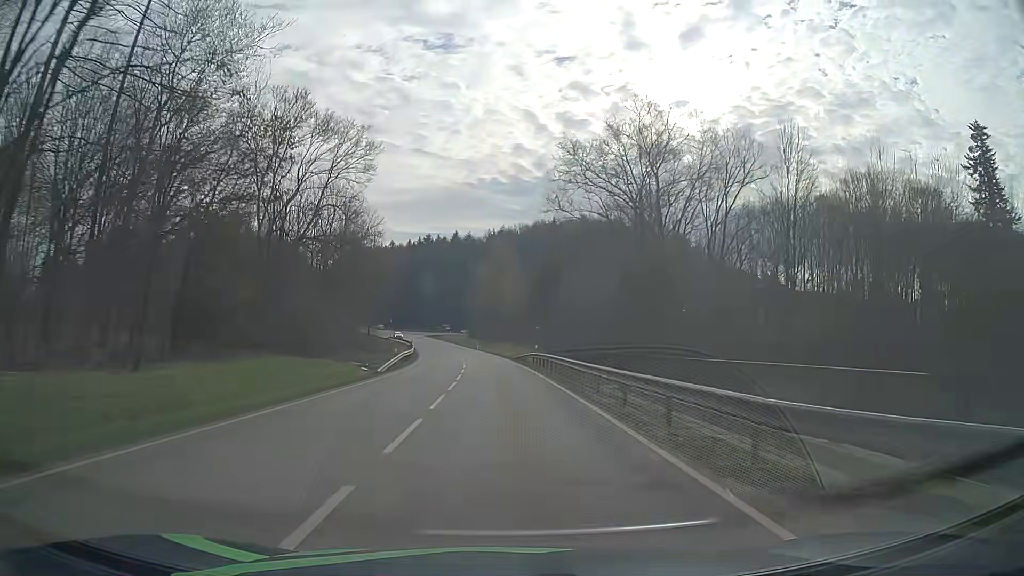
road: secondary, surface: asphalt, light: Day
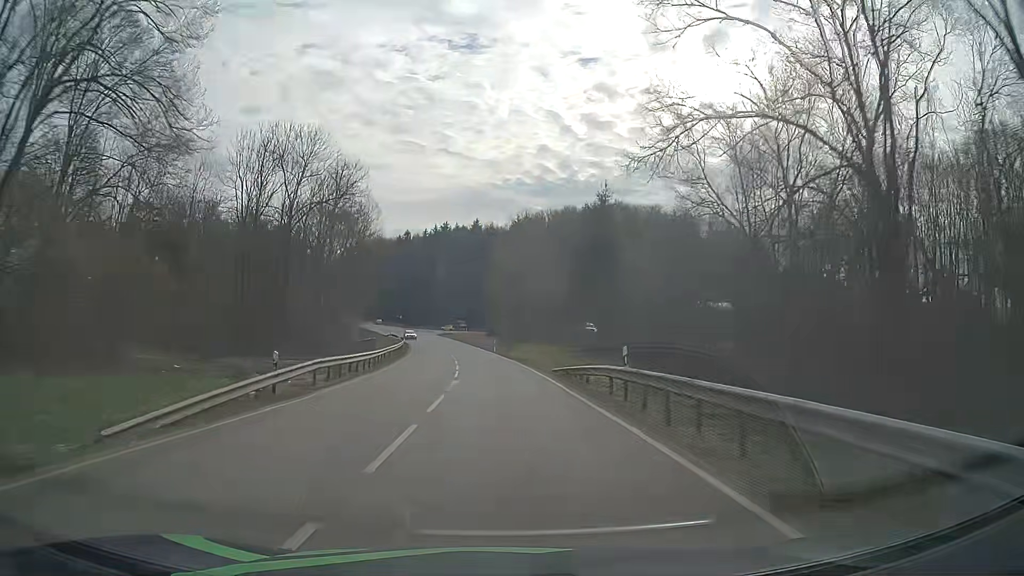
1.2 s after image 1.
(-0.4, +25.5) m; -2°
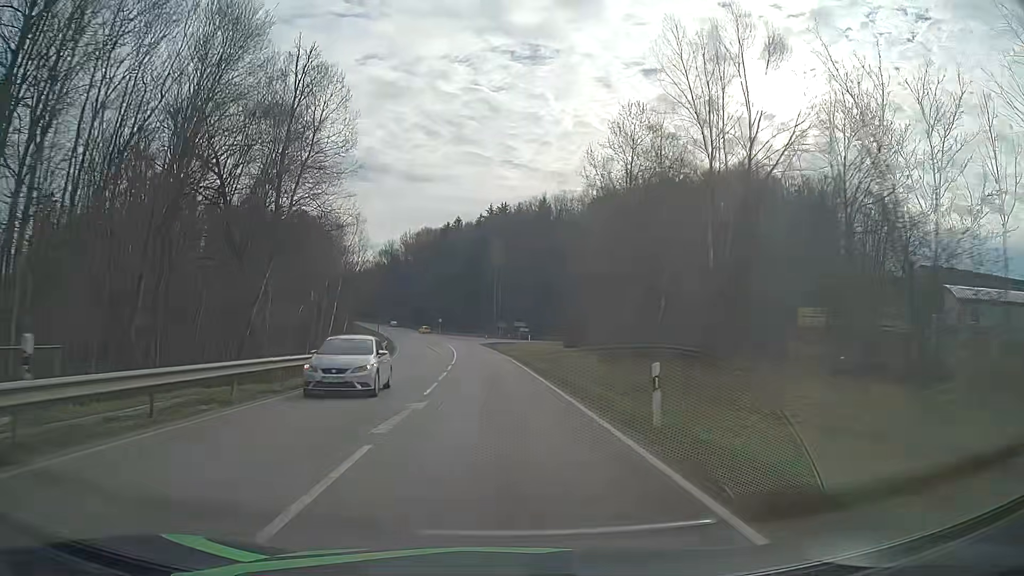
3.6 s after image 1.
(-2.4, +50.7) m; -6°
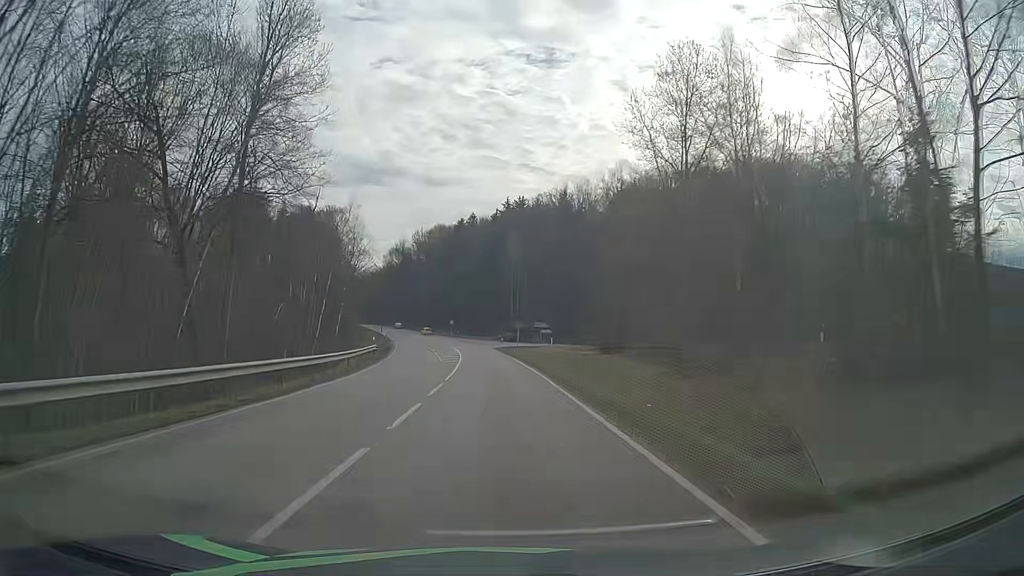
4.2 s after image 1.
(-0.2, +12.4) m; -2°
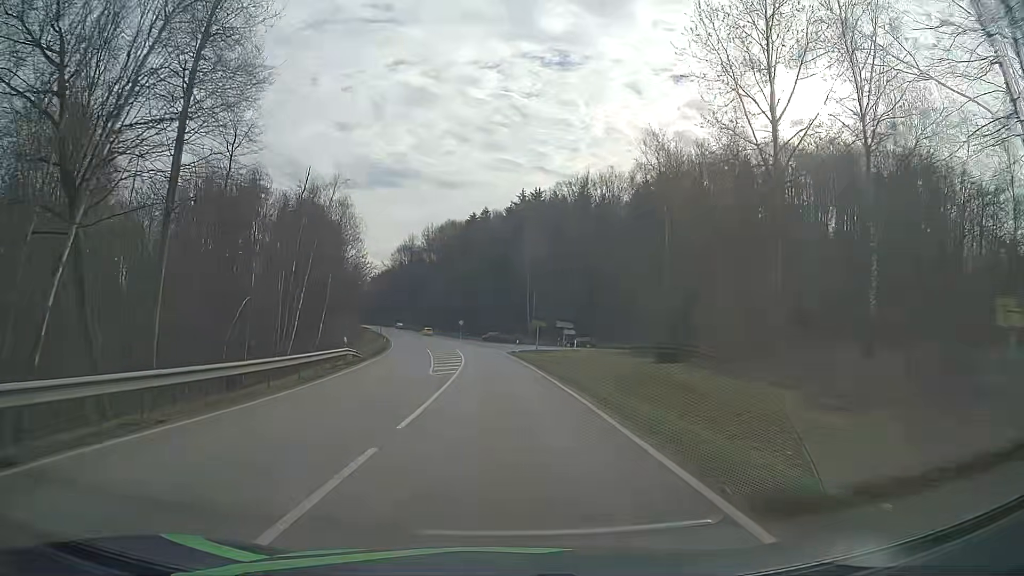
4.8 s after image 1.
(-0.1, +12.2) m; -1°
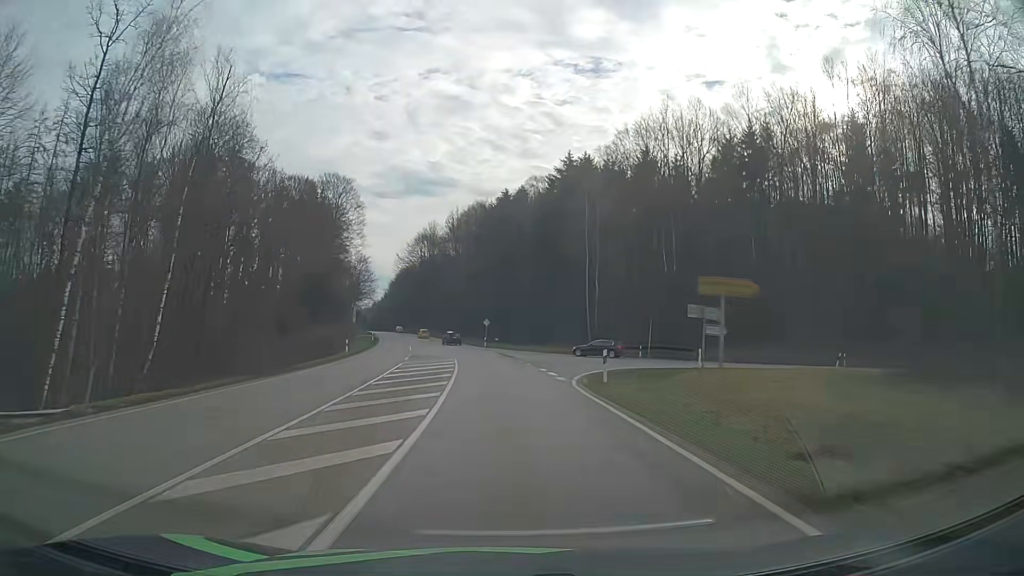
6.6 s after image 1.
(-0.9, +35.8) m; -3°
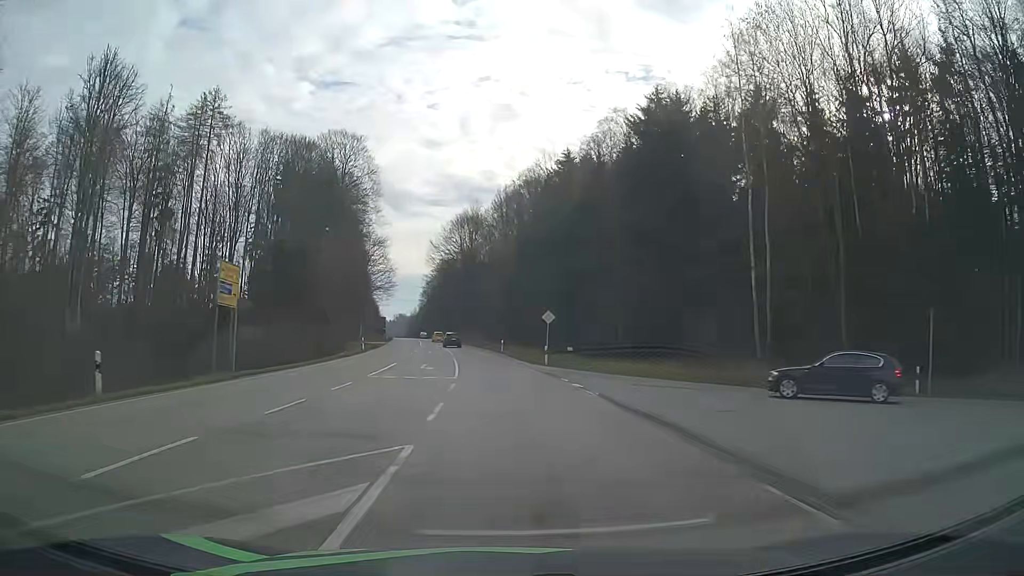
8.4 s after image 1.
(-1.5, +35.2) m; -5°
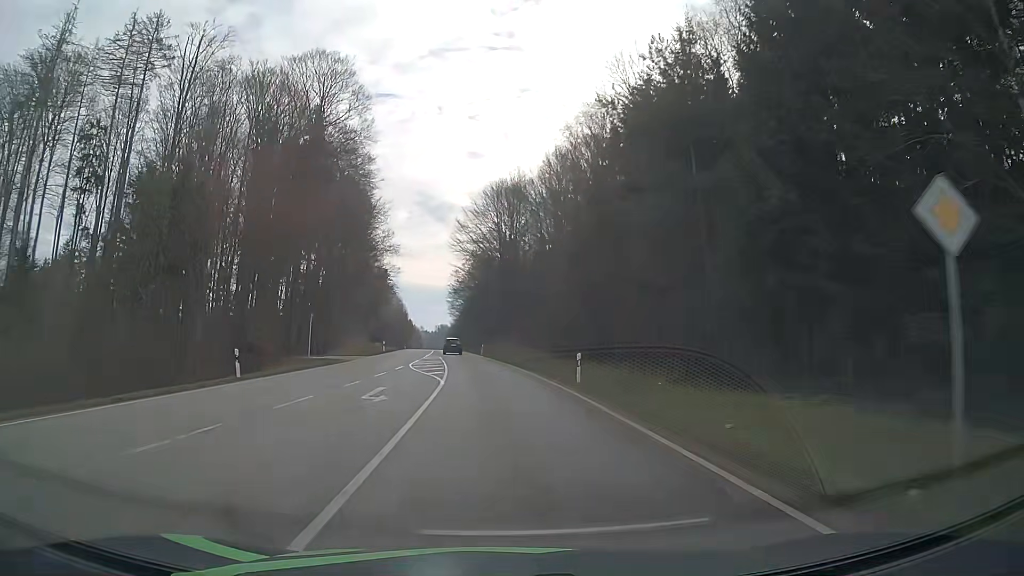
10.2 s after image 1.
(-1.3, +35.2) m; -4°
(0, +10) (0, +20) (-1, +30) (-2, +40) (-3, +50) (-4, +60) (-5, +70) (-6, +80) (-8, +90) (-9, +100) m
